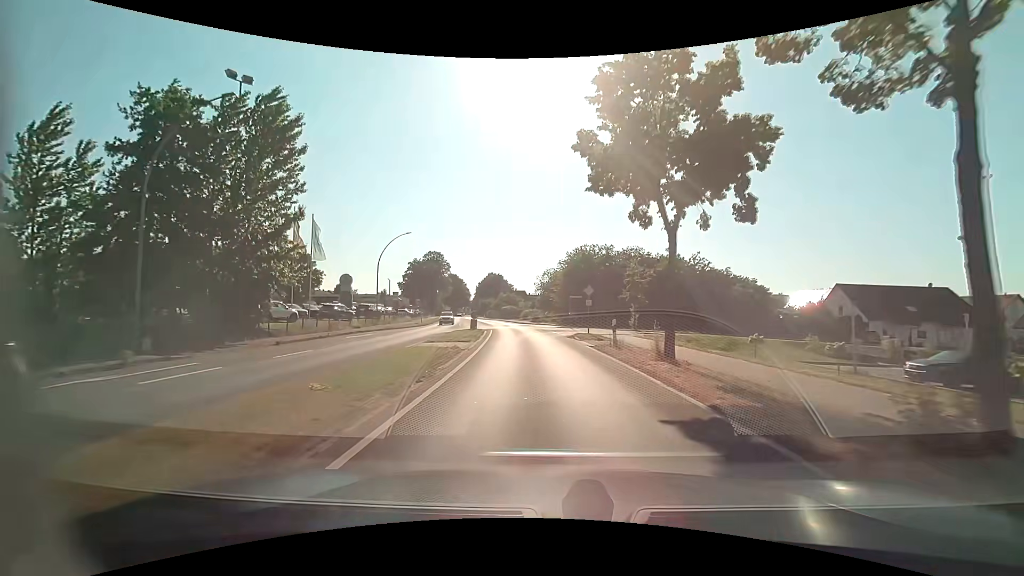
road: primary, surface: asphalt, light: Day
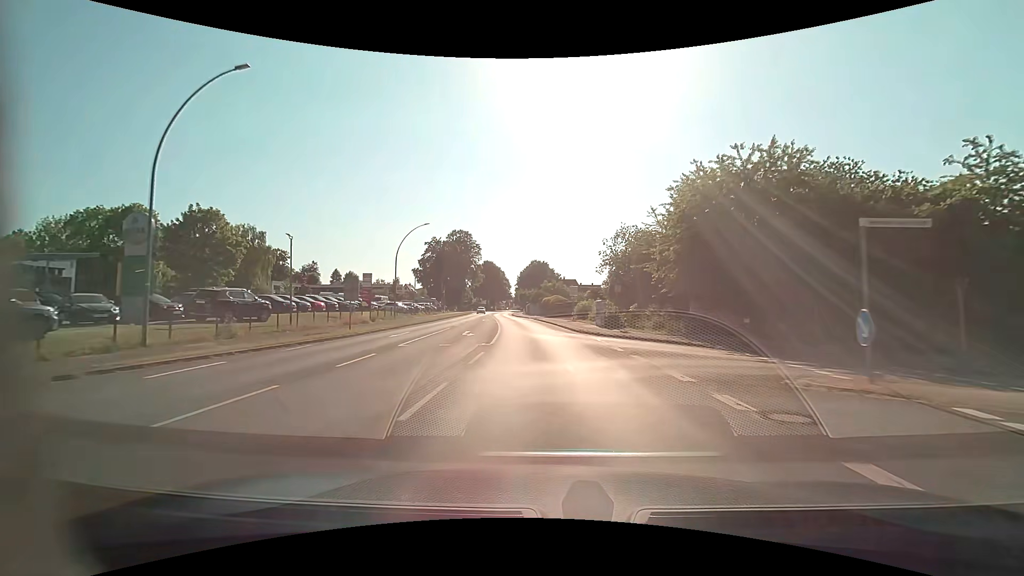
(-1.6, +37.4) m; -5°
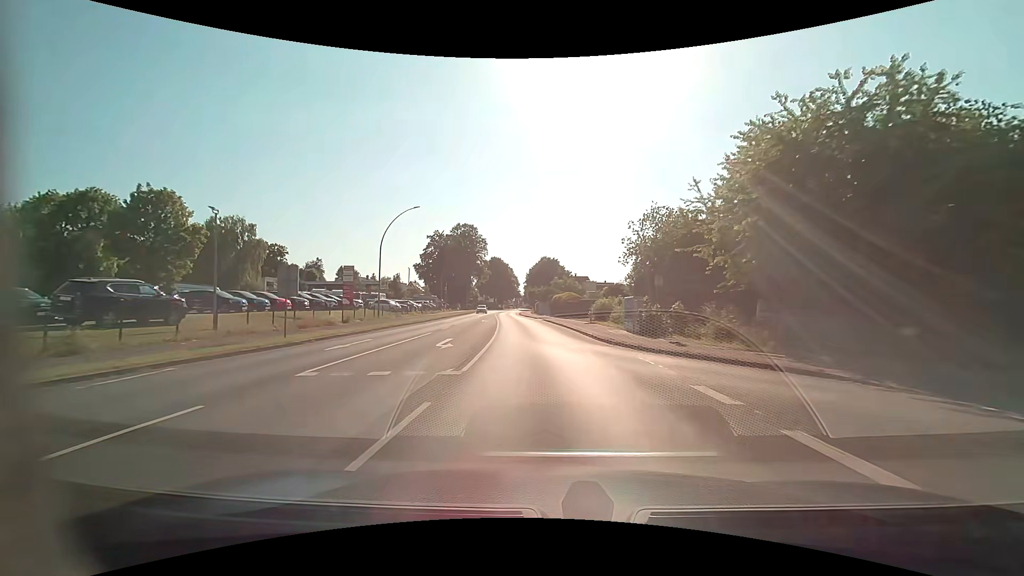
(0.0, +8.1) m; -1°
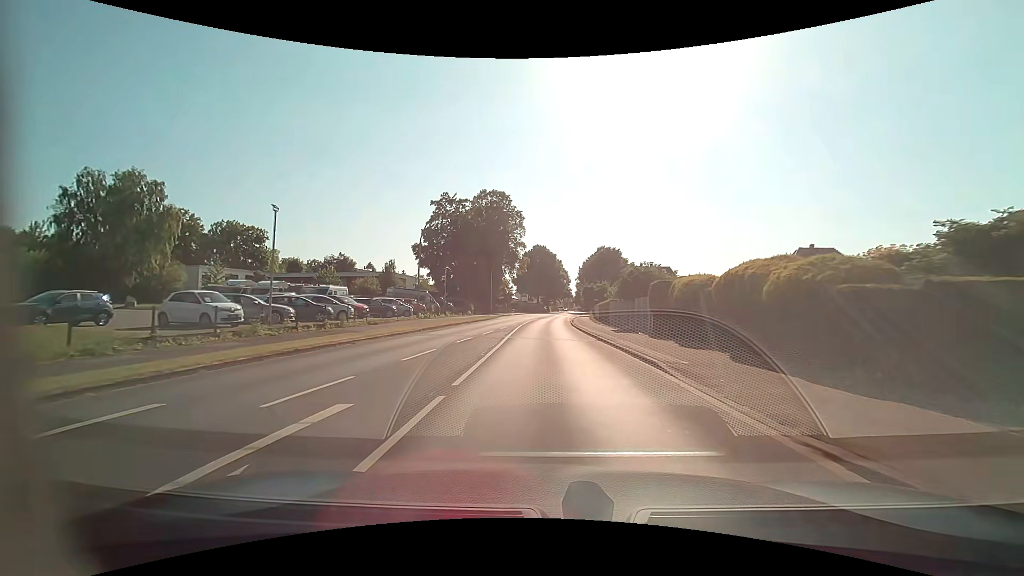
(-2.1, +40.2) m; -6°
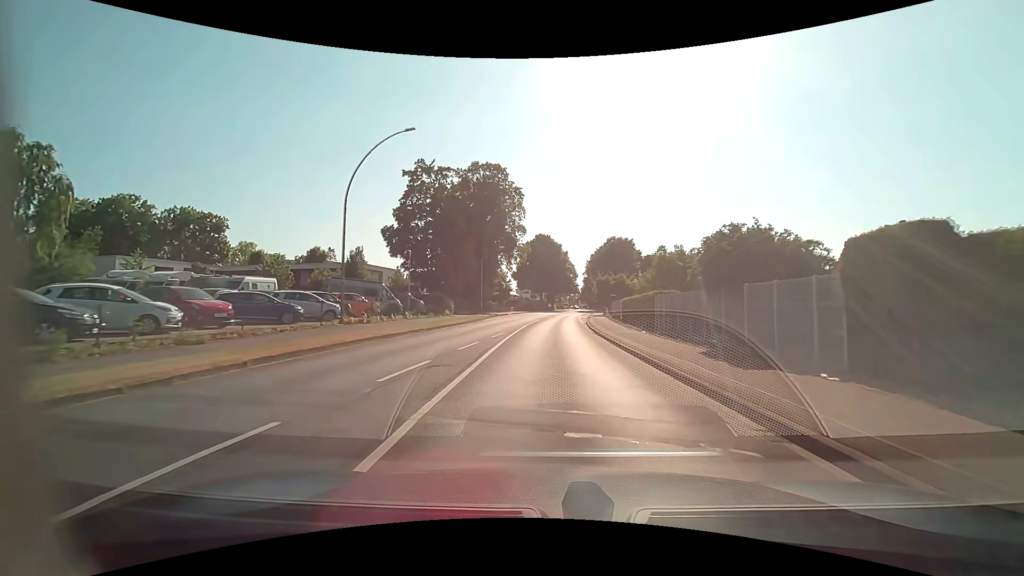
(-0.1, +16.4) m; 0°
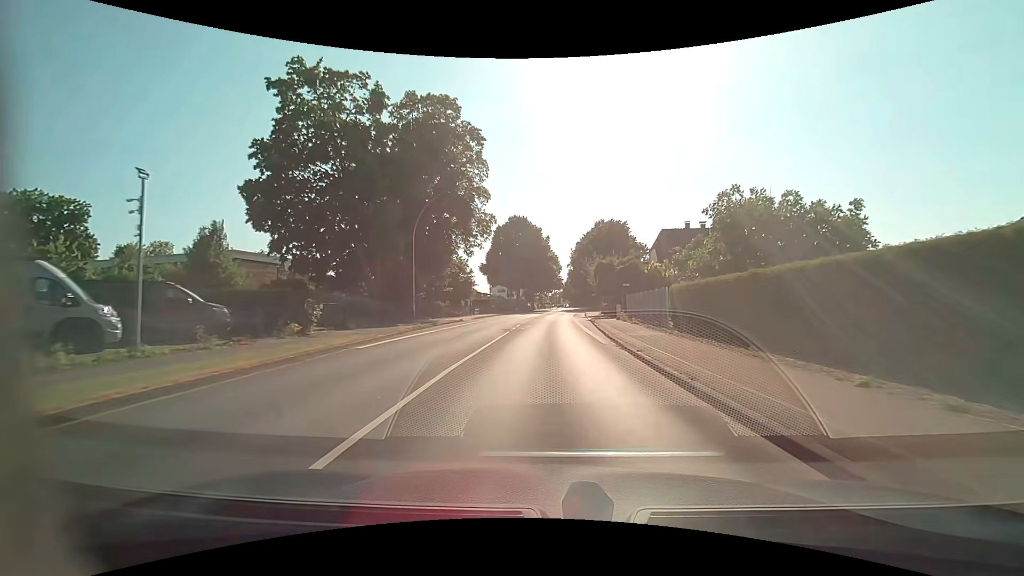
(+0.2, +24.9) m; +2°
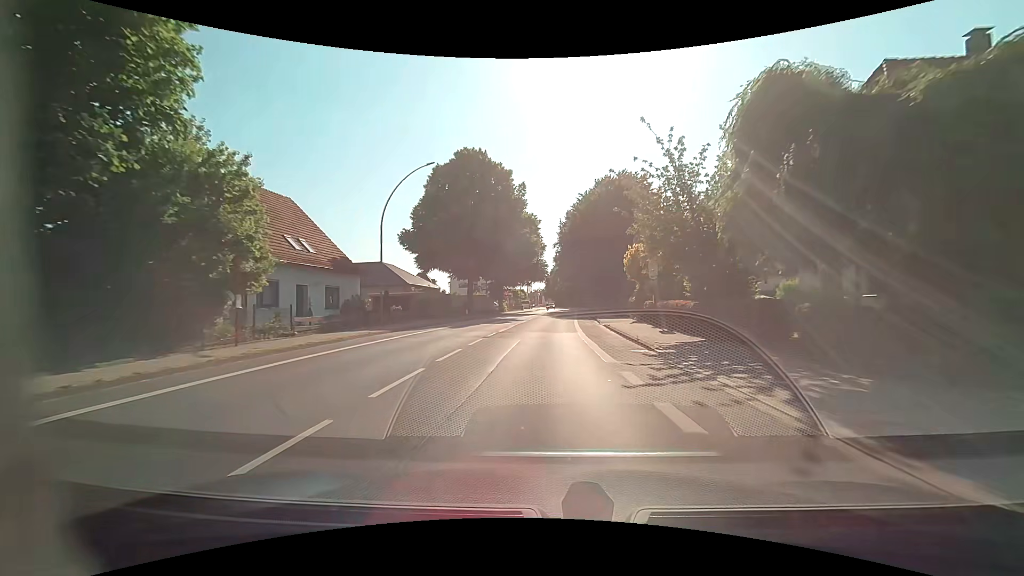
(+0.8, +42.2) m; +3°
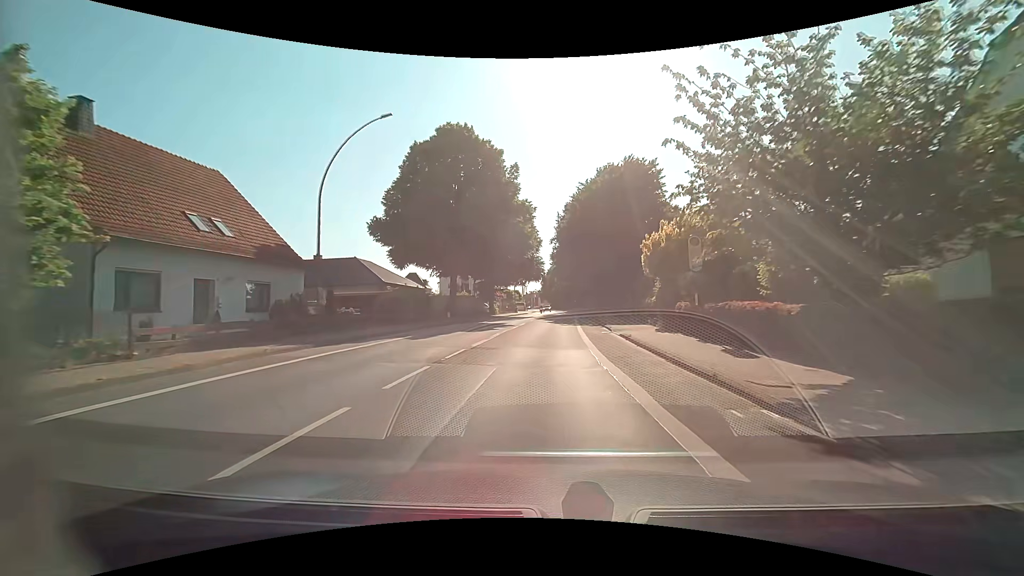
(0.0, +8.1) m; 0°
(0, +10) (0, +20) (+1, +30) (+1, +40) (+2, +50) (+2, +60) (+3, +70) (+4, +80) (+4, +90) (+5, +100) m
